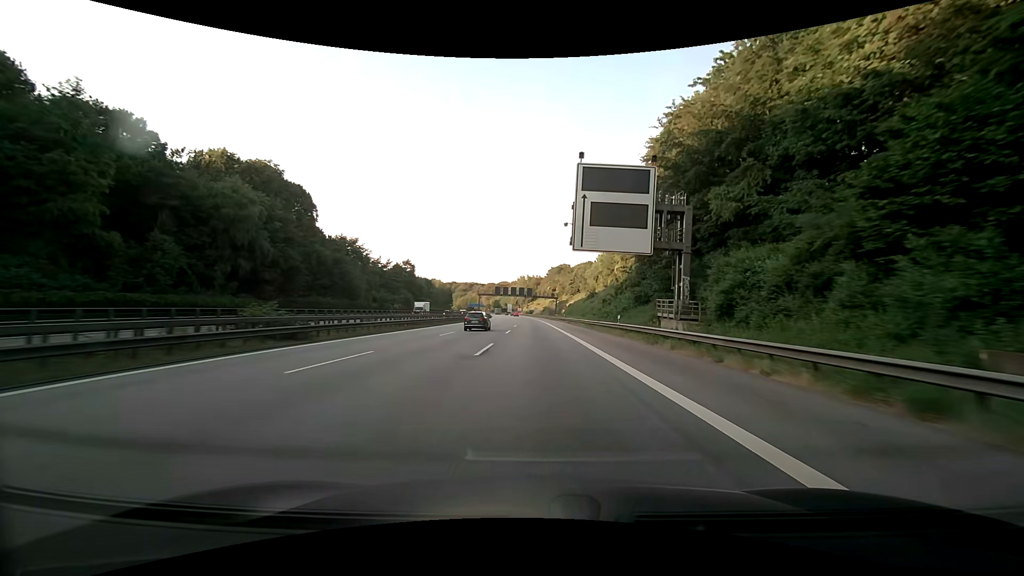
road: motorway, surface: asphalt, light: Day
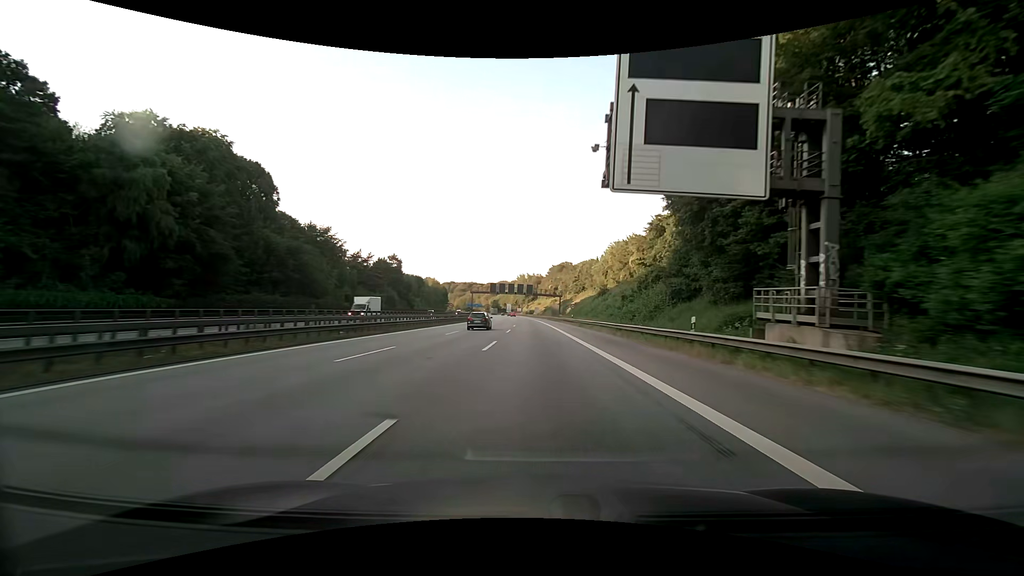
(0.0, +15.9) m; 0°
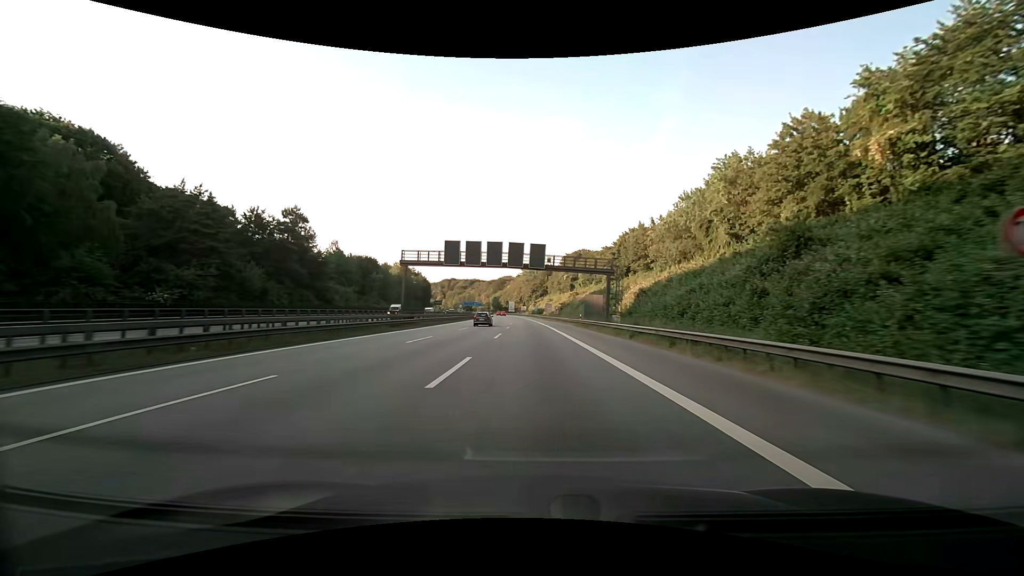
(-0.2, +63.8) m; -1°
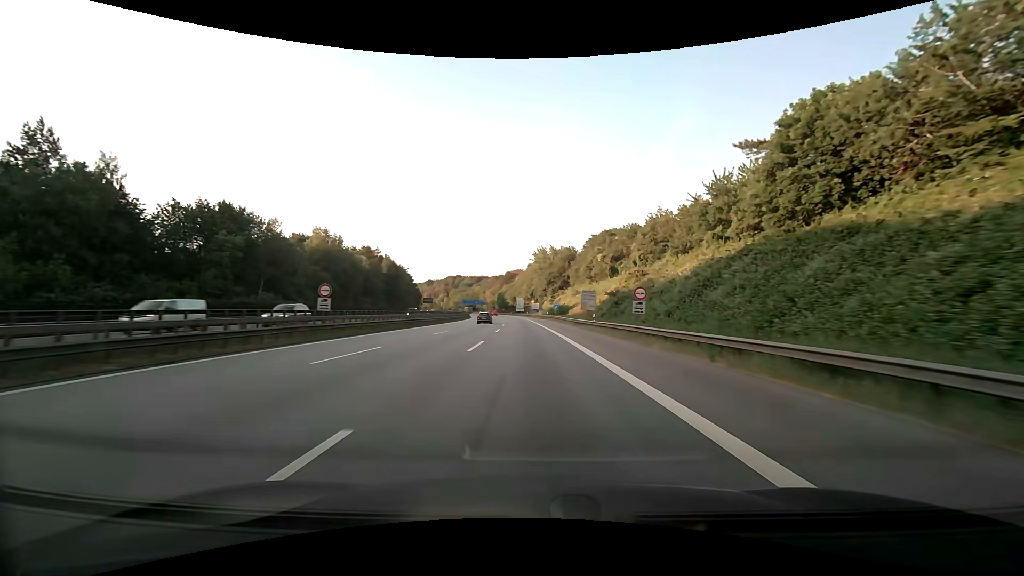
(-0.7, +63.8) m; -2°
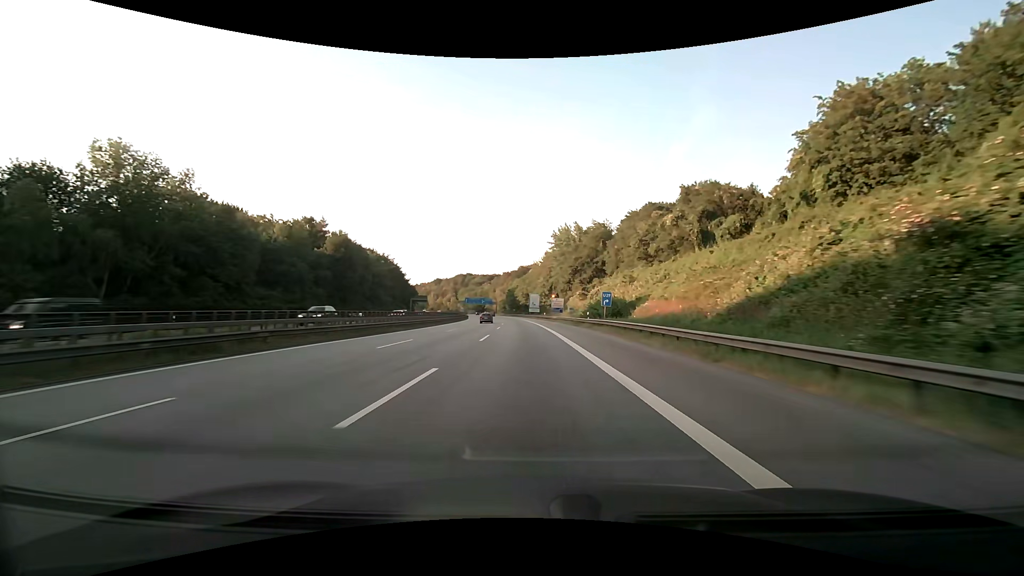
(-0.7, +47.8) m; -2°
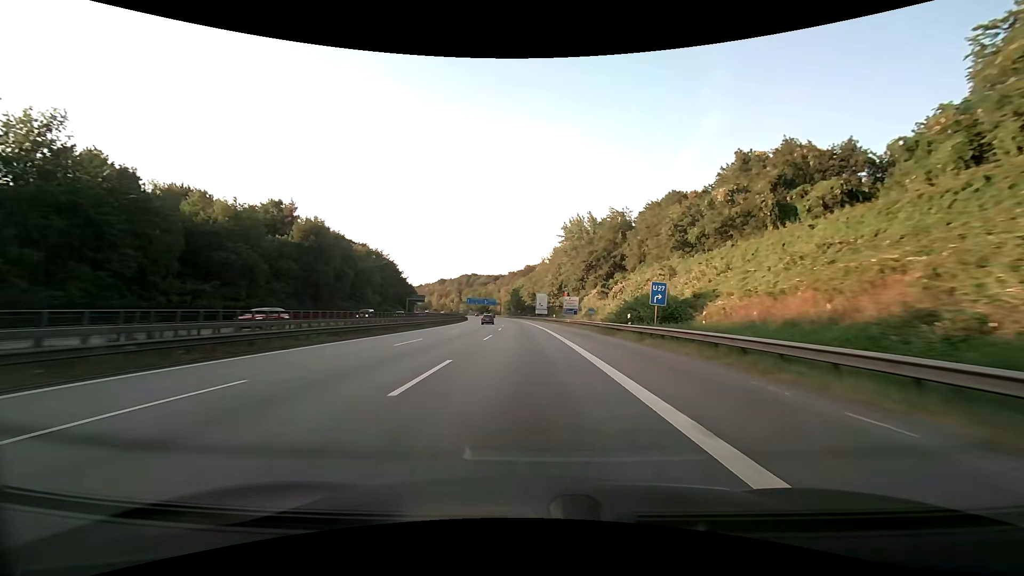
(-0.1, +15.9) m; -1°
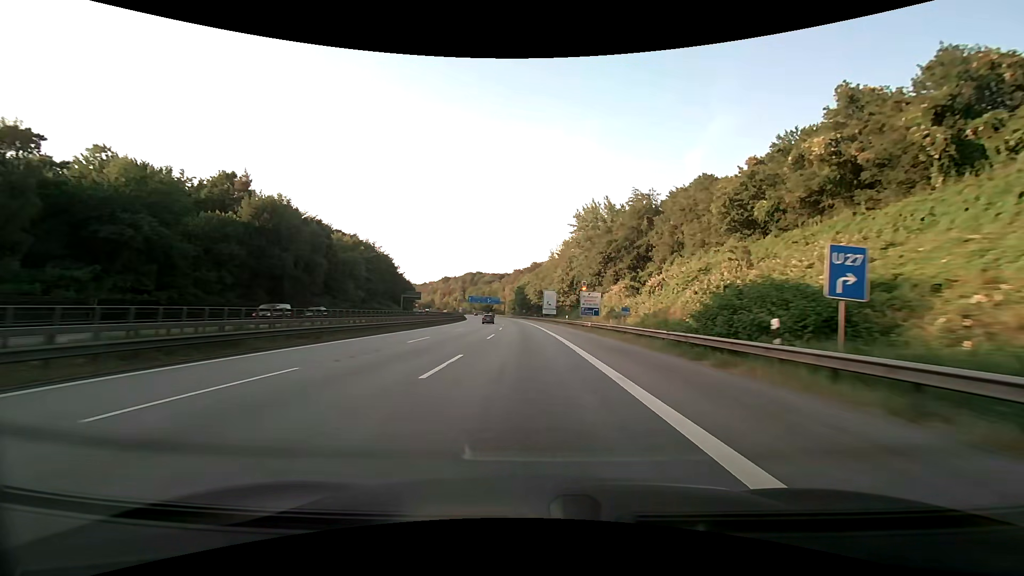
(-0.1, +15.9) m; -1°
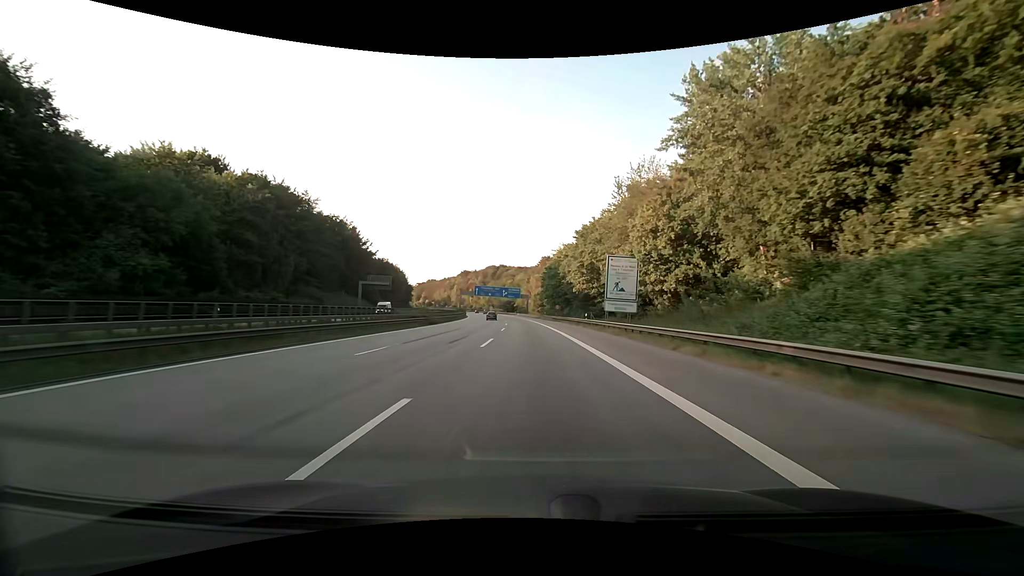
(-1.7, +63.4) m; -3°
(0, +10) (0, +20) (0, +30) (-1, +40) (-1, +50) (-2, +60) (-2, +70) (-3, +80) (-3, +90) (-4, +100) m
